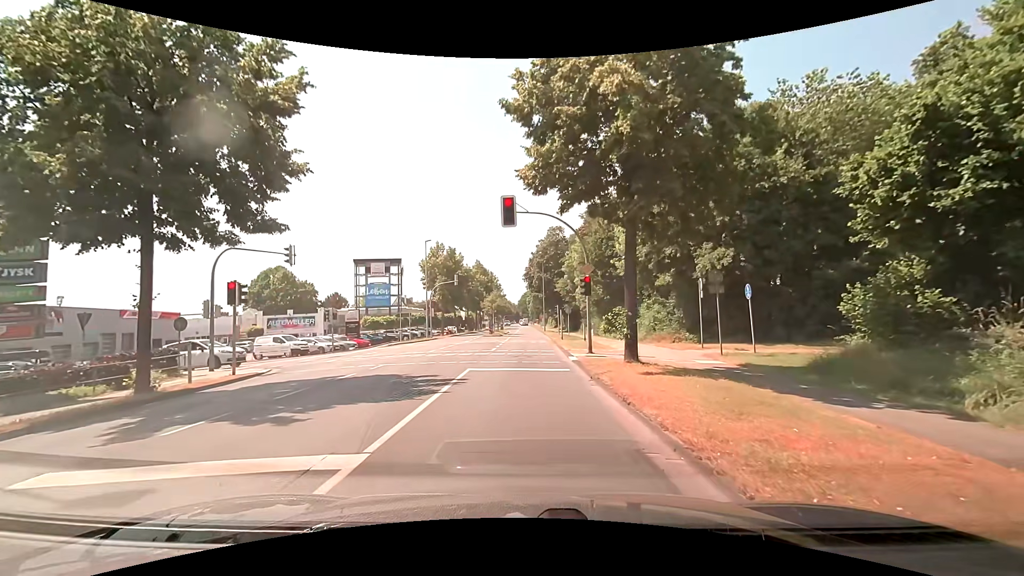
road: secondary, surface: asphalt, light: Day
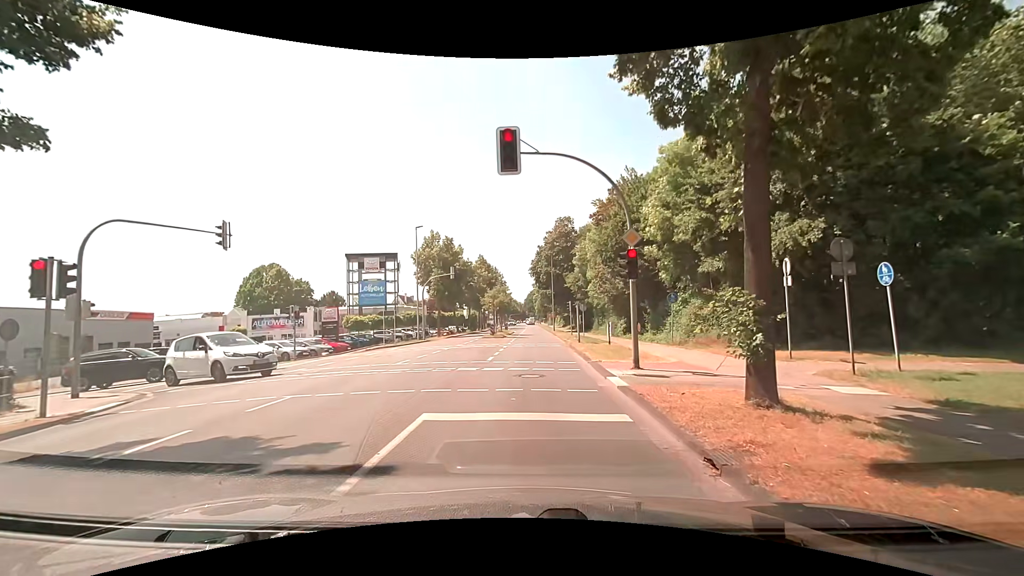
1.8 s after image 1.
(+0.1, +7.4) m; +1°
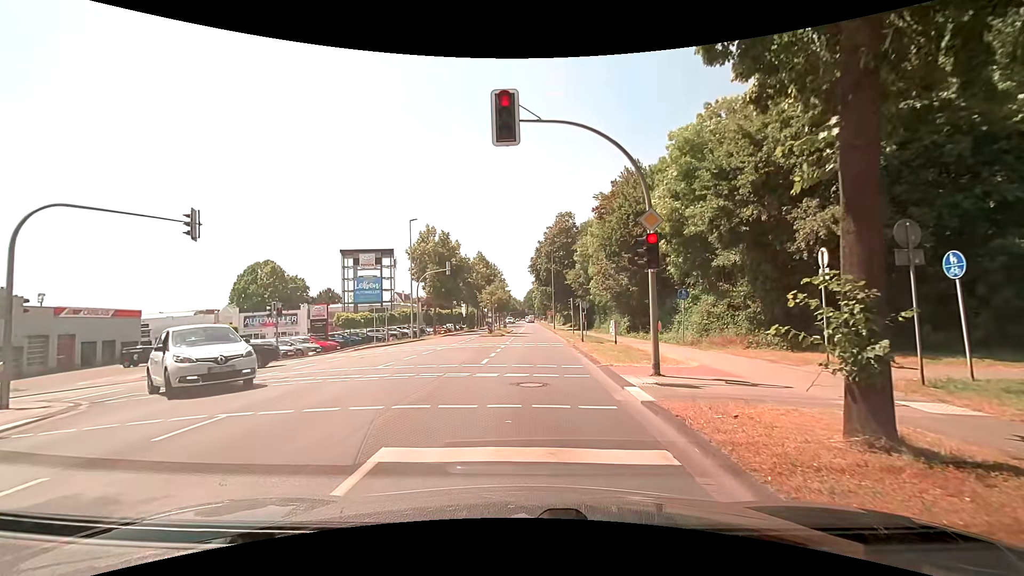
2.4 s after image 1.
(0.0, +2.0) m; 0°
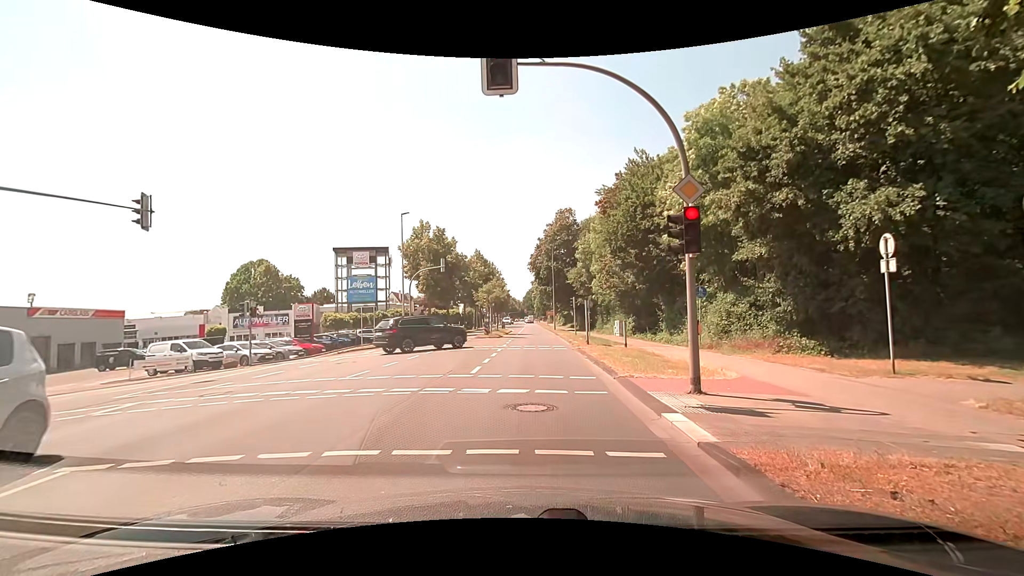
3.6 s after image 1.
(0.0, +2.4) m; -1°
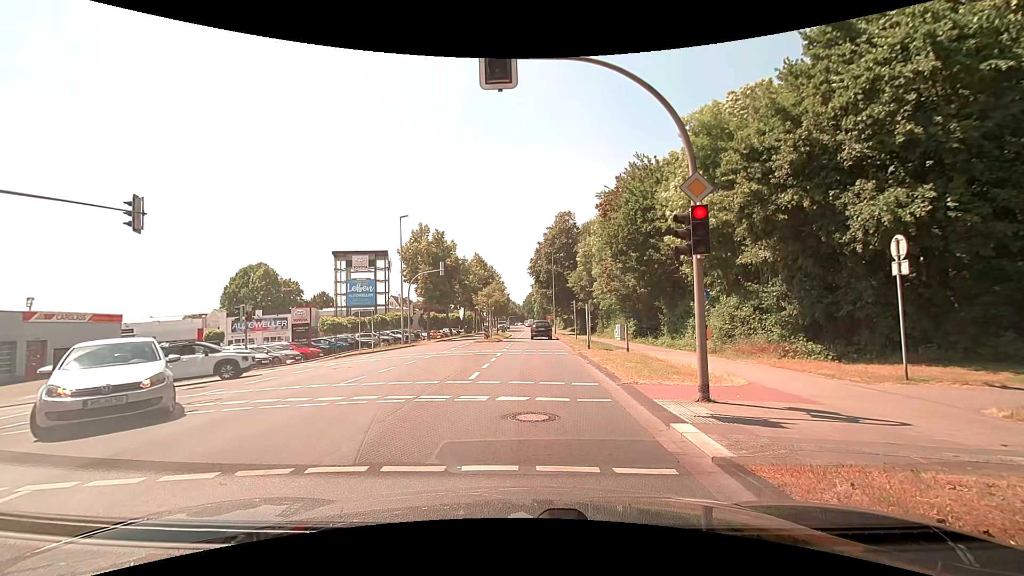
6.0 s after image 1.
(0.0, +0.4) m; 0°
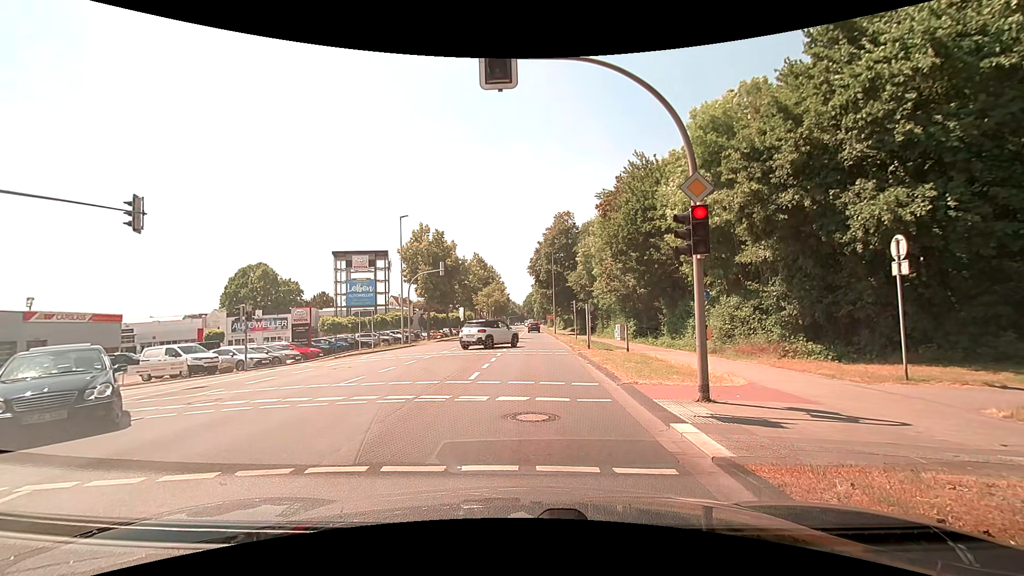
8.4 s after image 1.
(0.0, 0.0) m; 0°
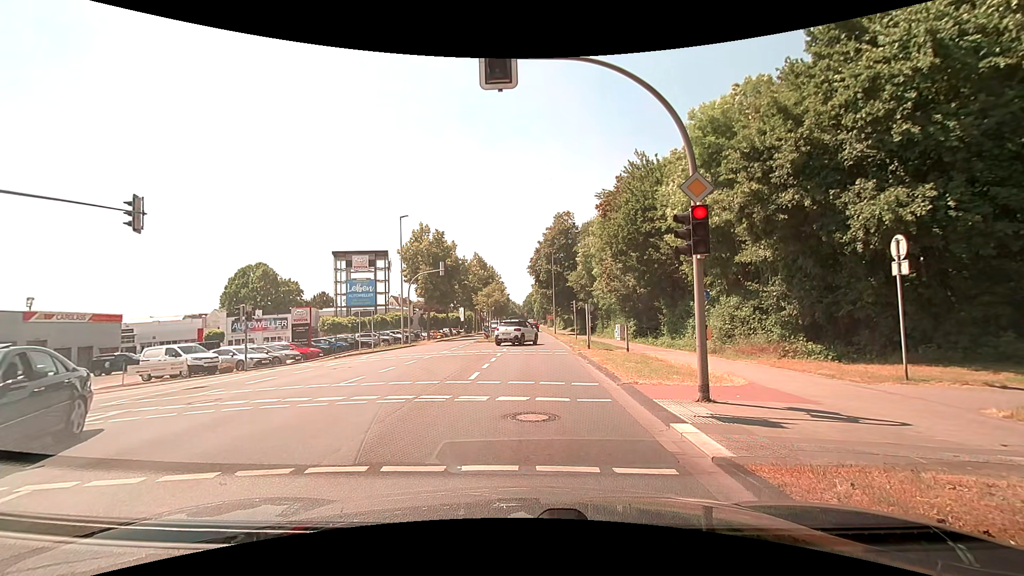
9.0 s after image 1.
(0.0, 0.0) m; 0°
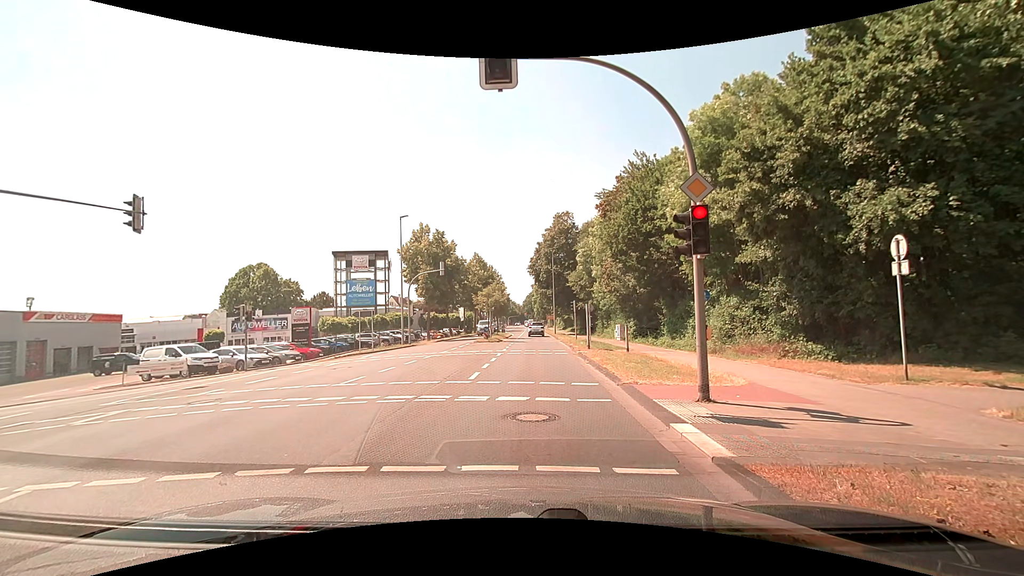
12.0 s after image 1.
(0.0, 0.0) m; 0°
